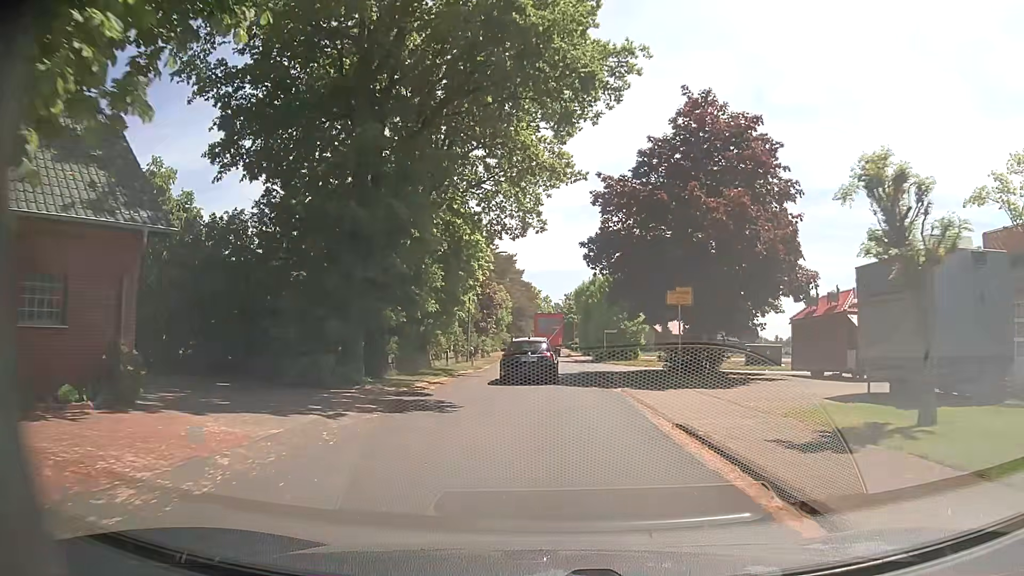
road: unclassified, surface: asphalt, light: Day
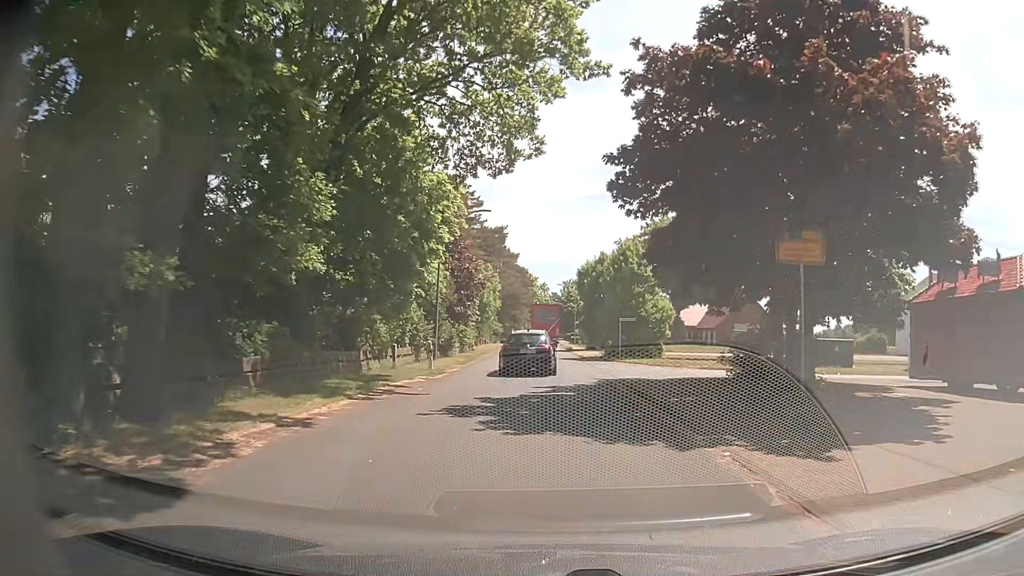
(-0.1, +11.7) m; 0°
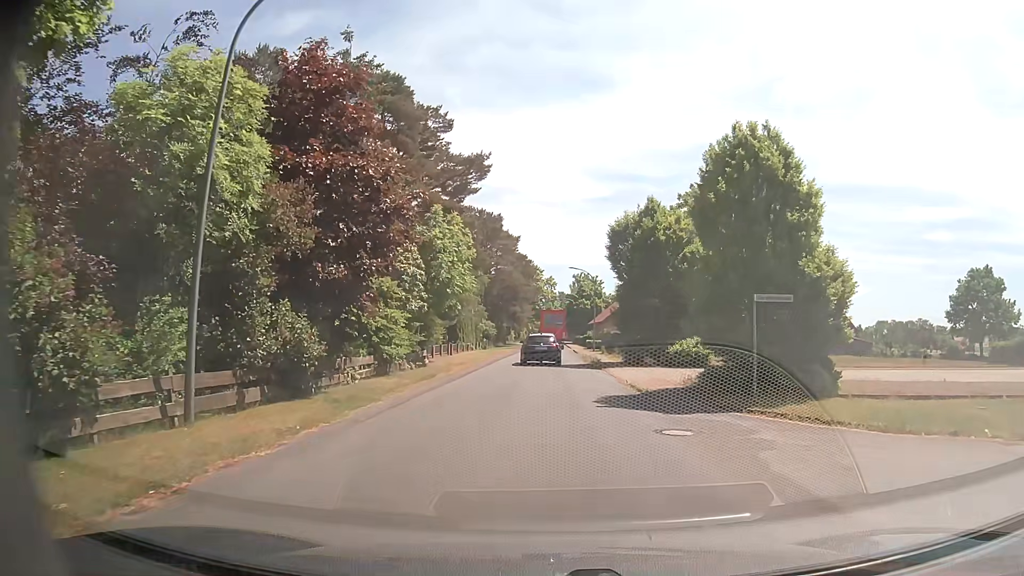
(-0.1, +22.8) m; 0°
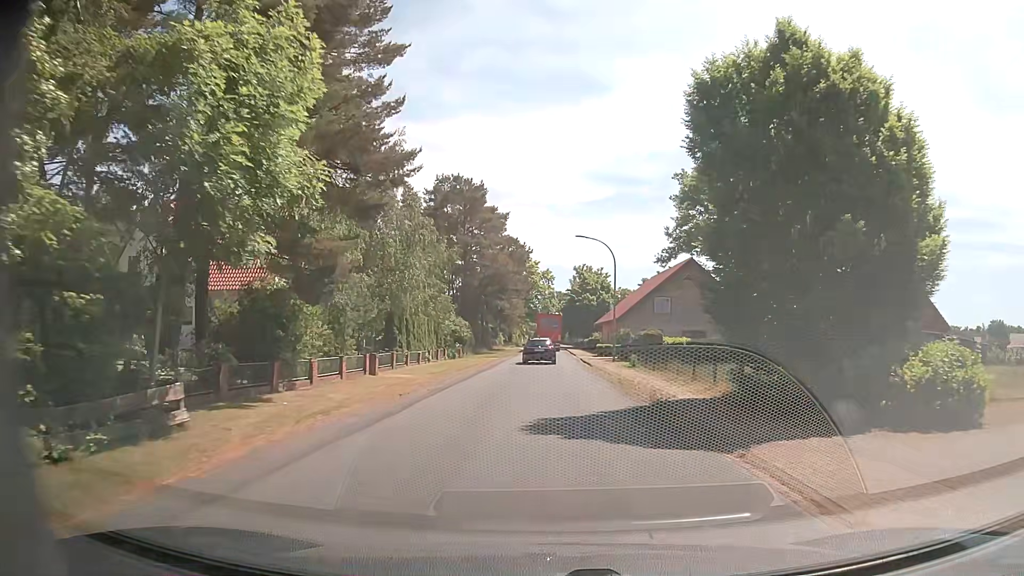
(-0.3, +20.6) m; -1°
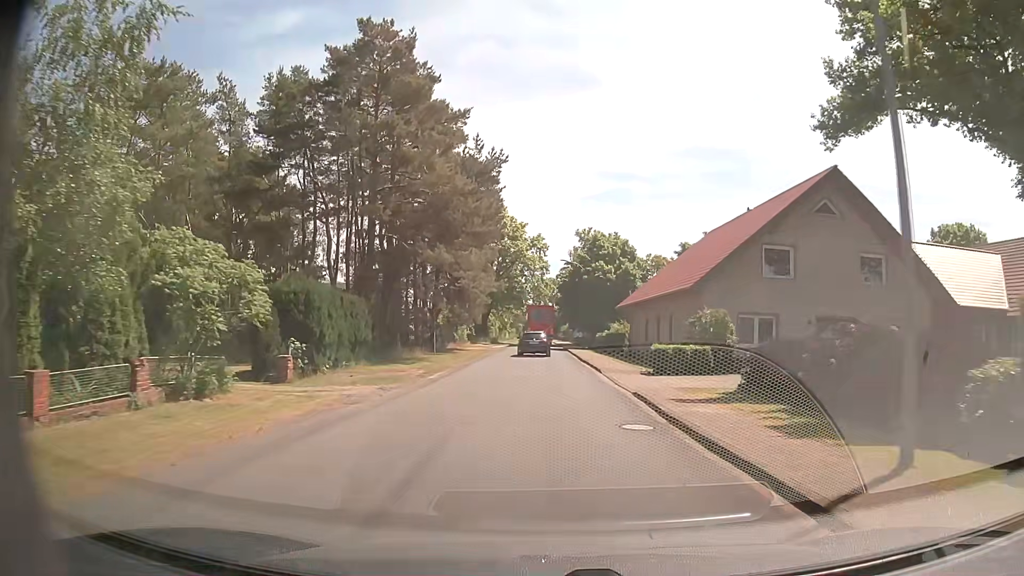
(+0.5, +33.4) m; +1°
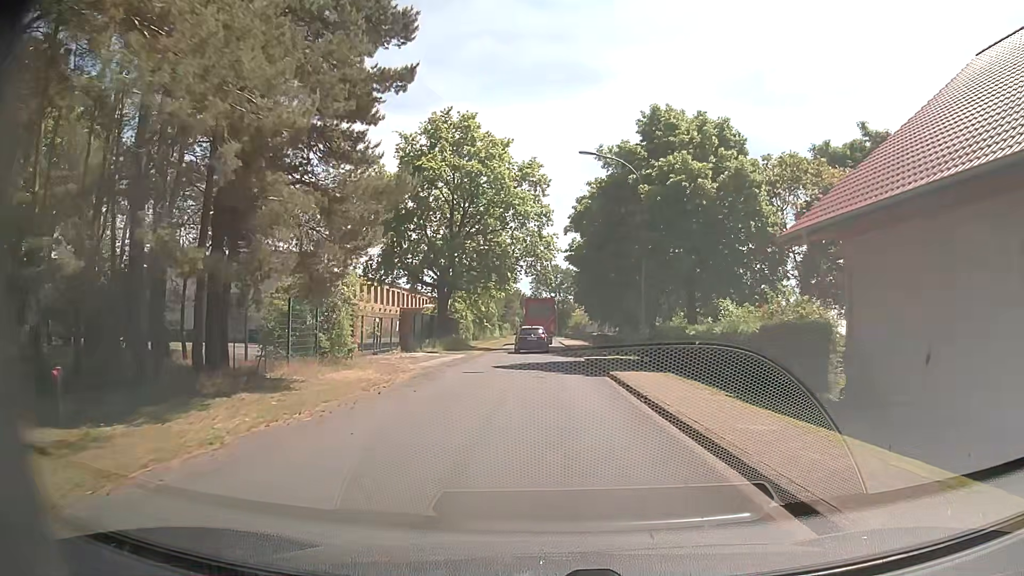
(0.0, +34.0) m; +1°
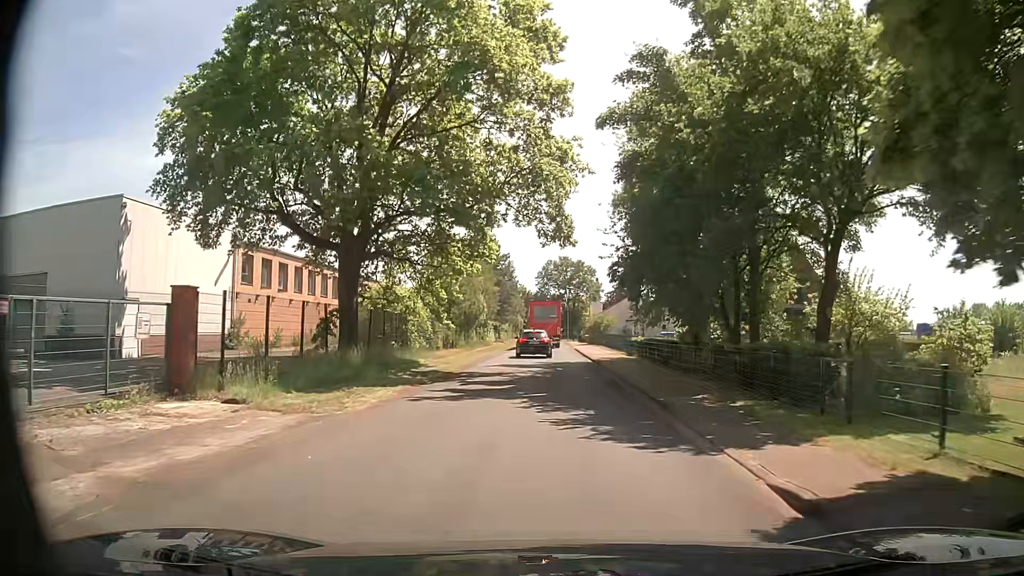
(-0.6, +24.2) m; -1°
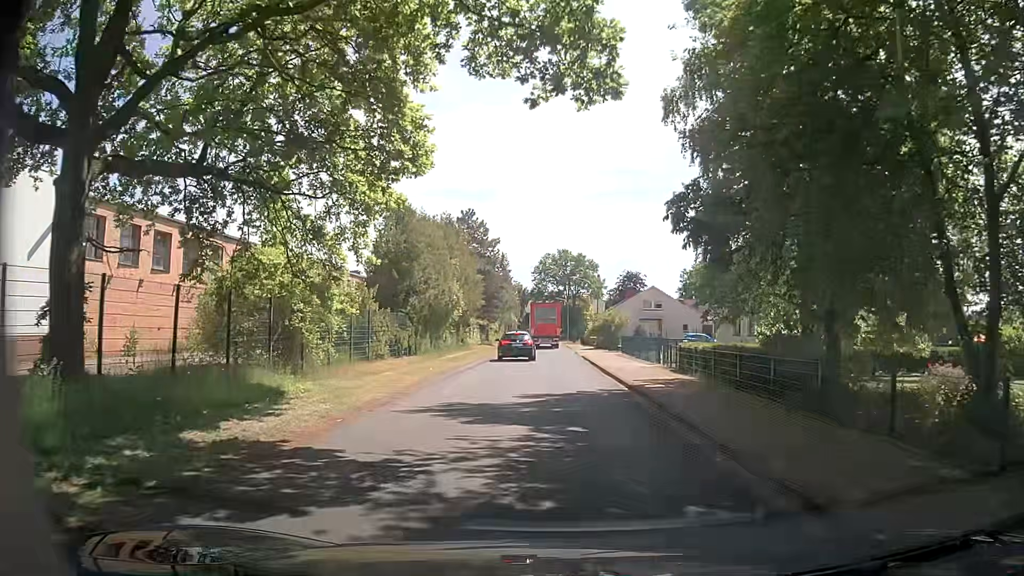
(-0.1, +14.7) m; 0°
